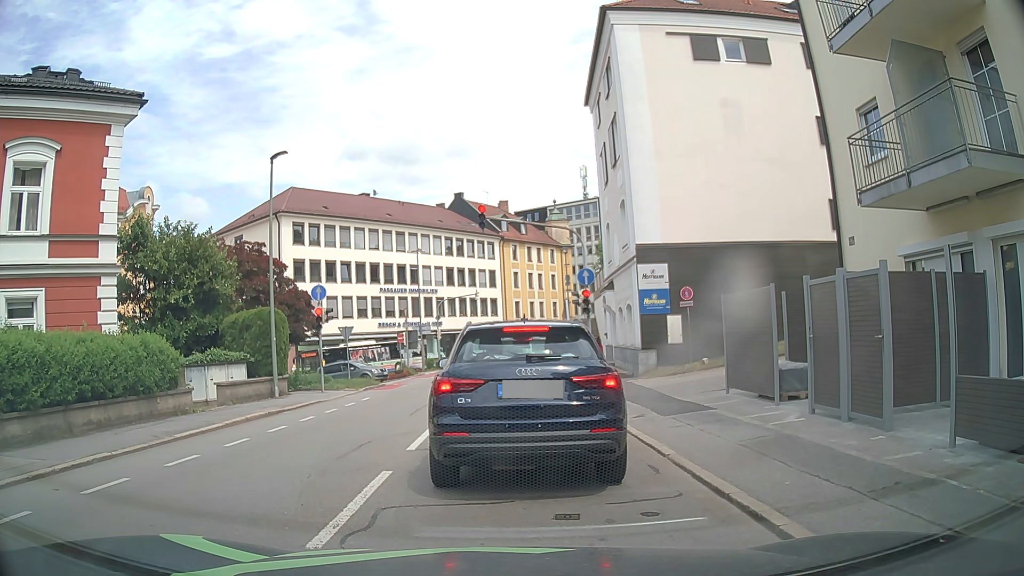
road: tertiary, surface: asphalt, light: Day
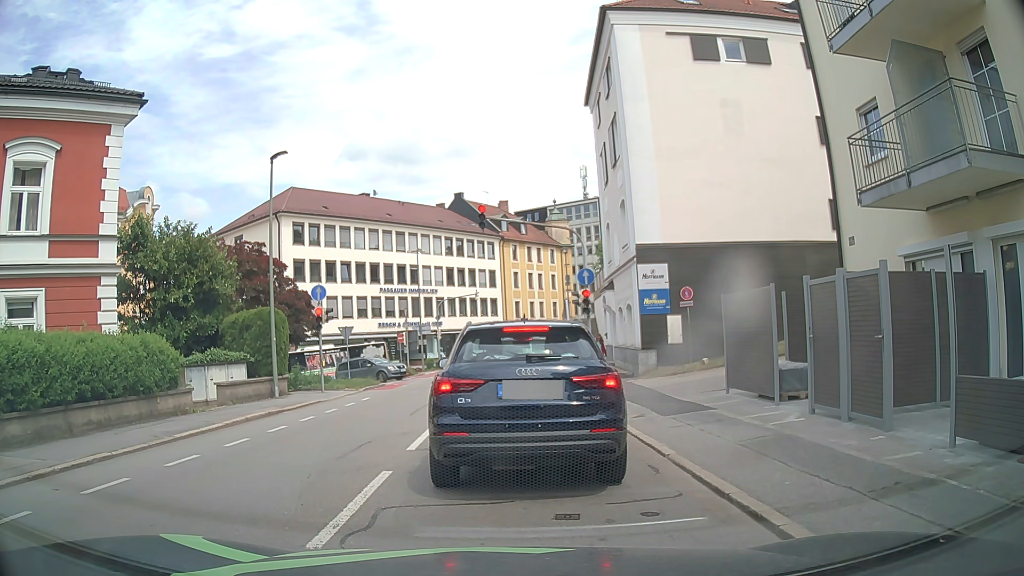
(0.0, 0.0) m; 0°
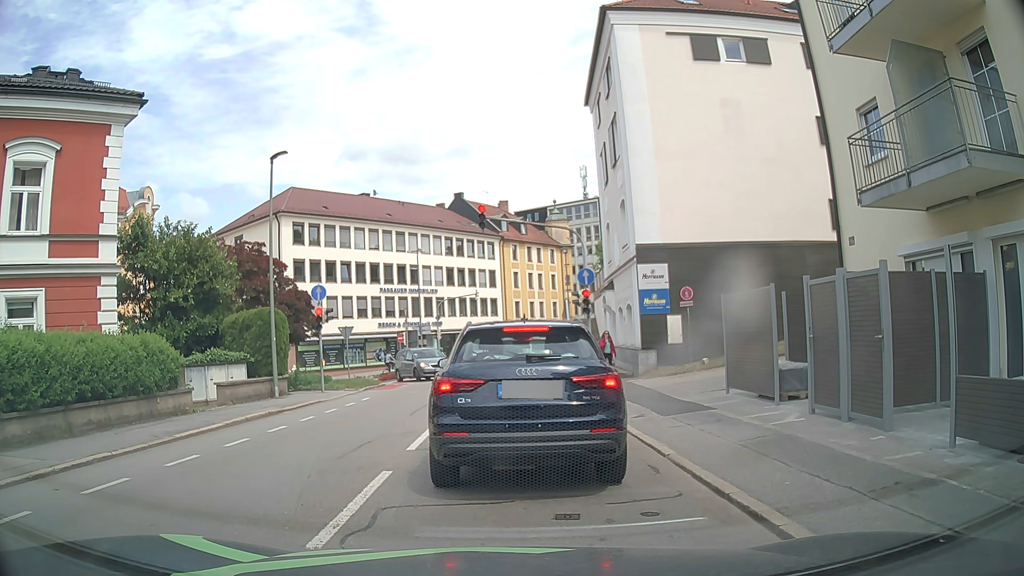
(0.0, 0.0) m; 0°
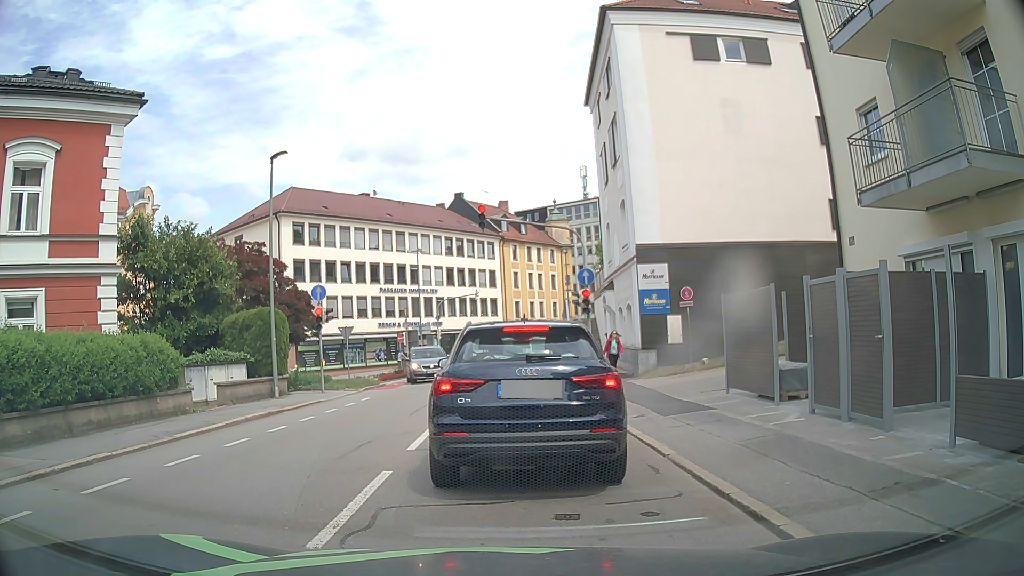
(0.0, 0.0) m; 0°
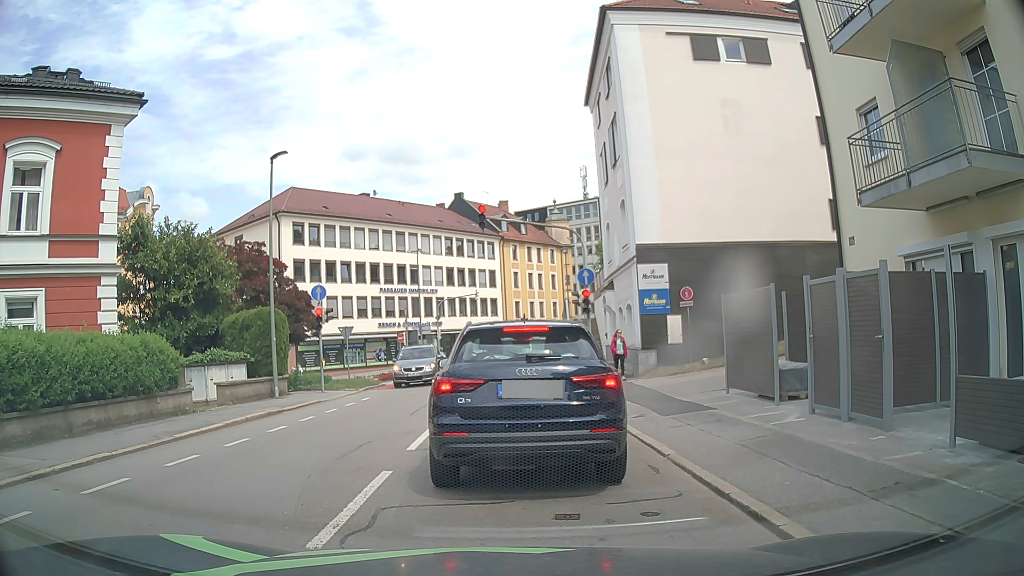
(0.0, 0.0) m; 0°
